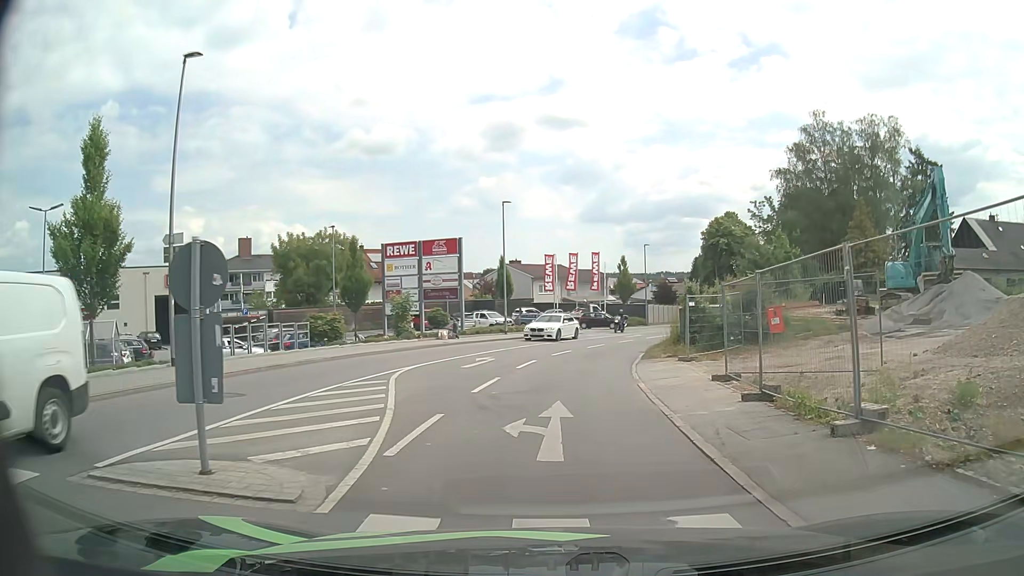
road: tertiary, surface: asphalt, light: Day
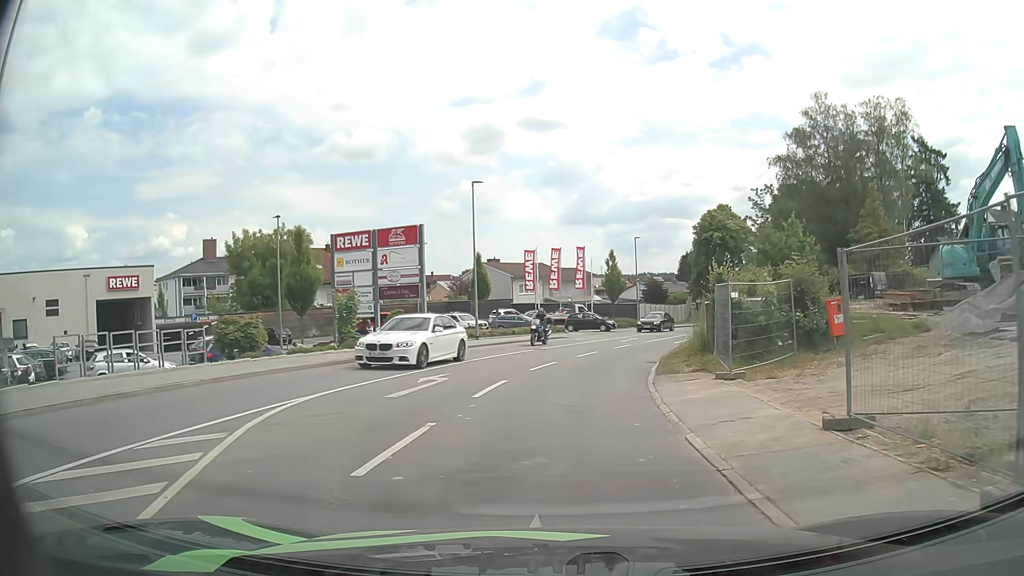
(+0.1, +6.9) m; +2°
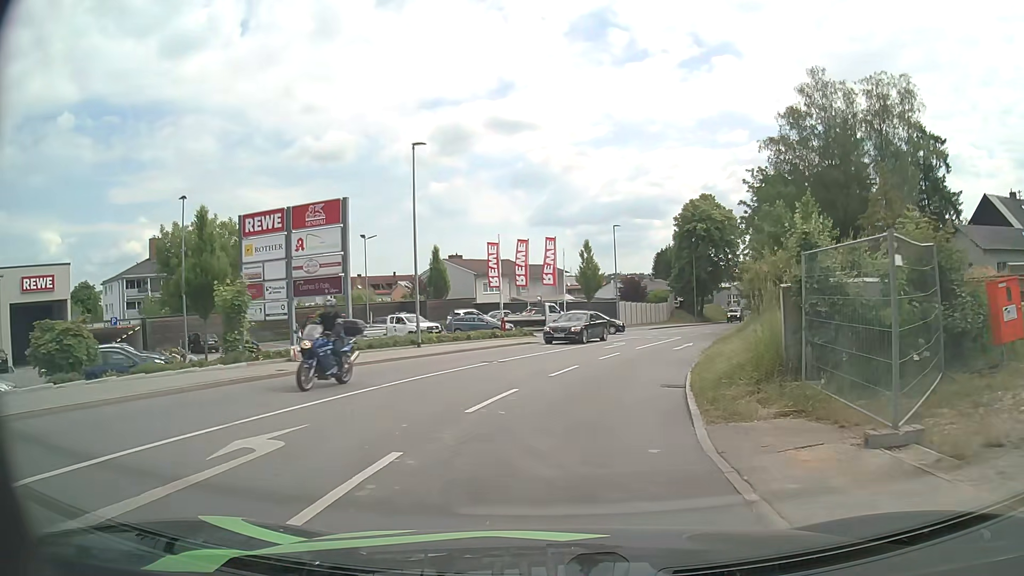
(+0.1, +8.2) m; +2°
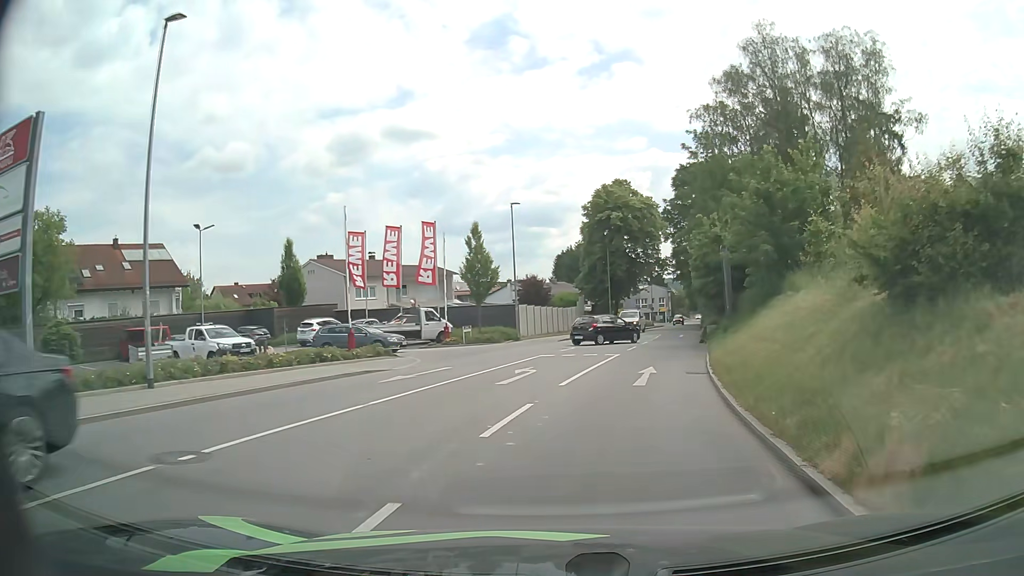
(+0.8, +13.5) m; +8°
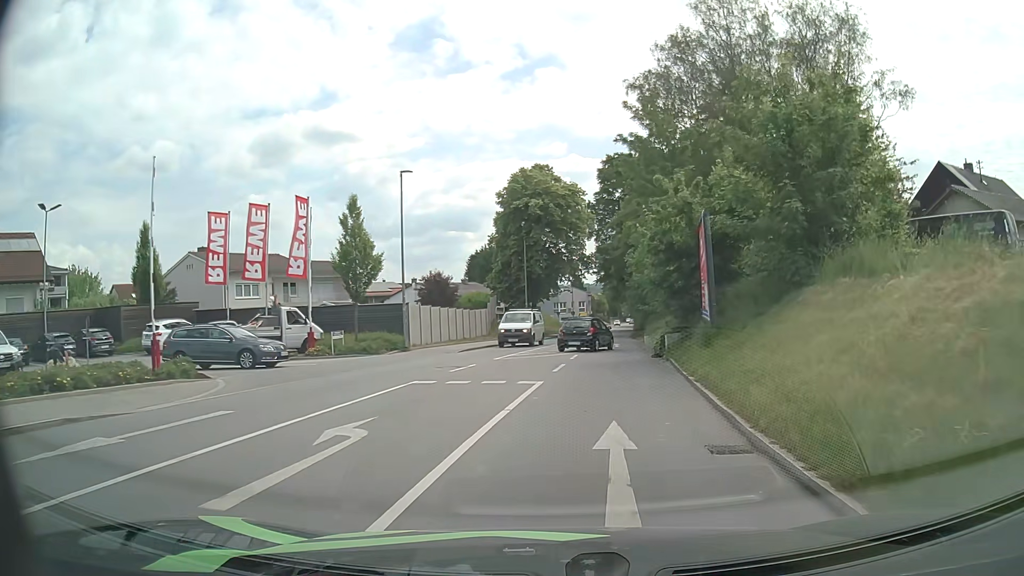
(+0.6, +9.6) m; +6°
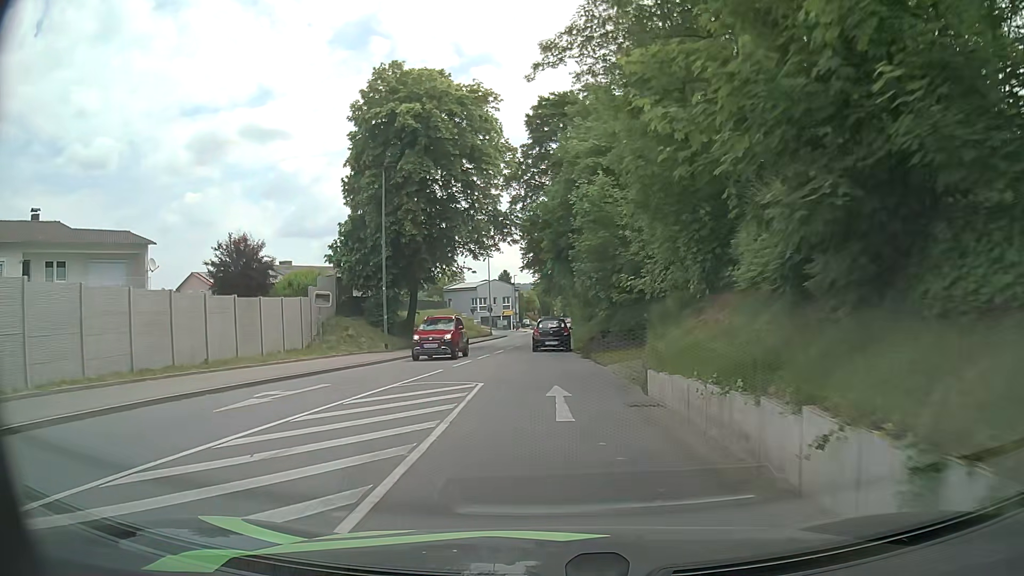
(+2.5, +25.7) m; +6°
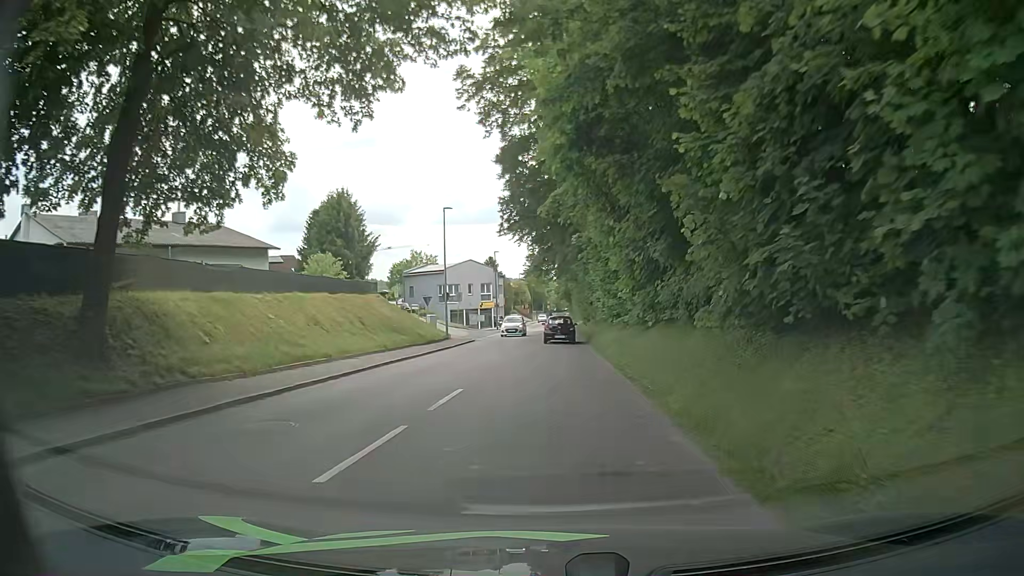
(-0.3, +28.3) m; +1°
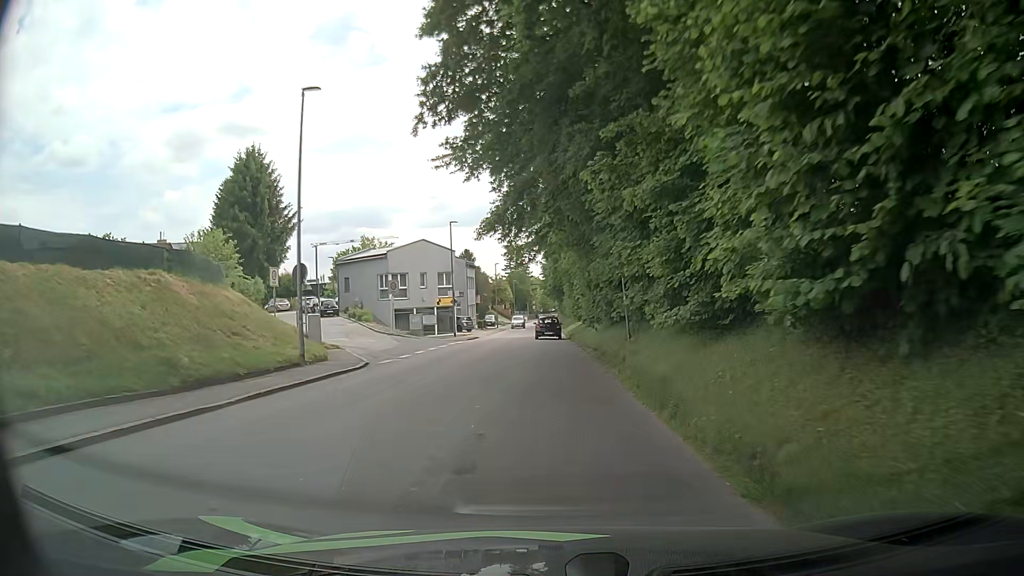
(+0.4, +22.6) m; +2°
(0, +10) (0, +20) (0, +30) (0, +40) (-1, +50) (-1, +60) (-1, +70) (-1, +80) (-1, +90) (-2, +100) m
